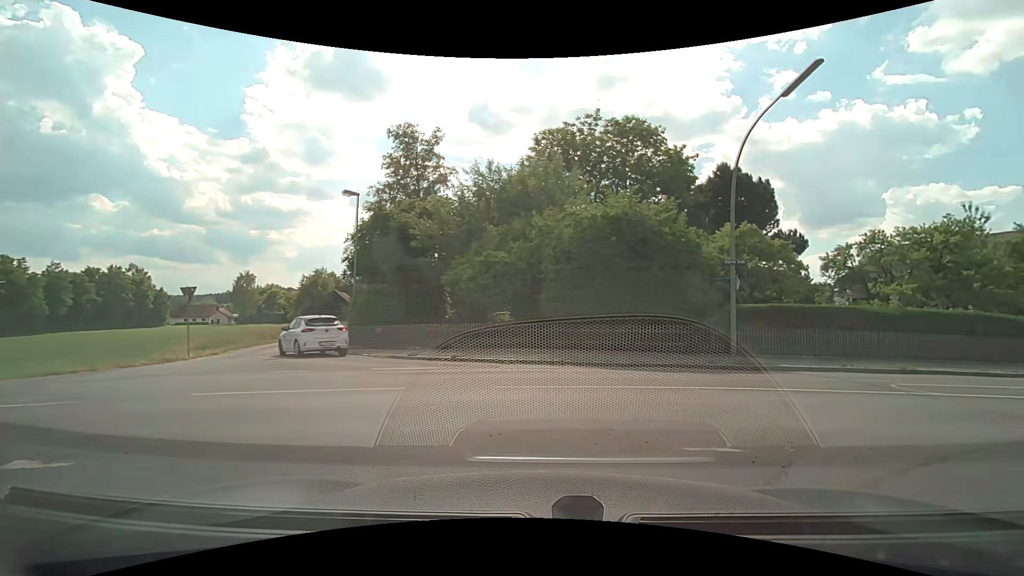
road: unclassified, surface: asphalt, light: Day
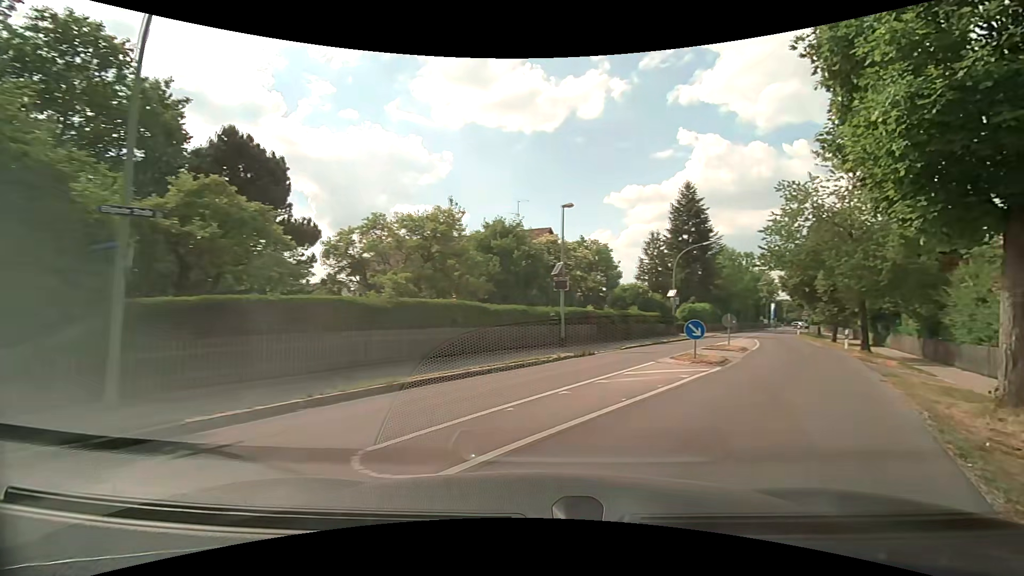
(+3.0, +7.3) m; +48°
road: tertiary
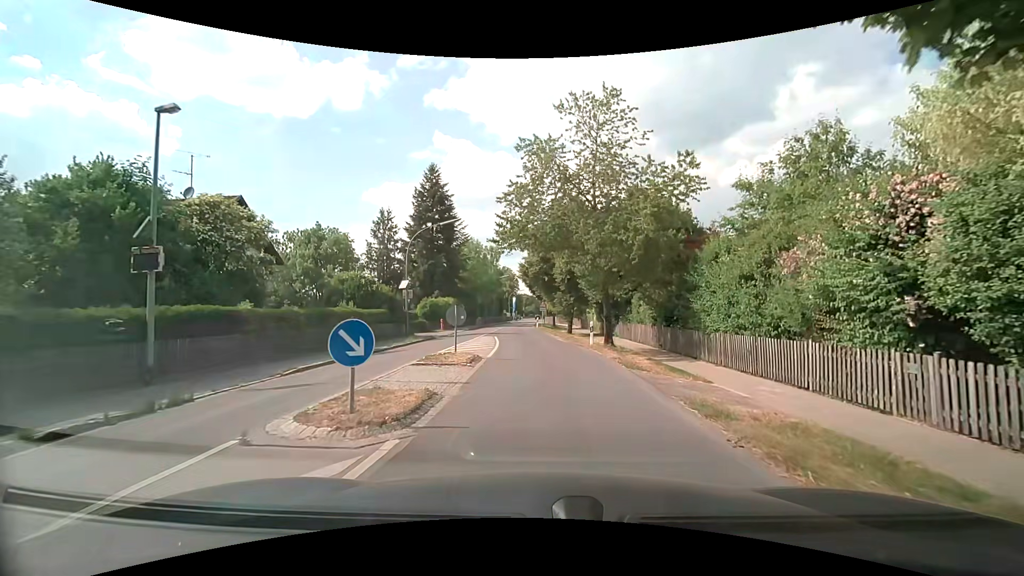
(+3.3, +9.0) m; +29°
(0, +10) (0, +20) (-1, +30) (-2, +40) (-2, +50) (-3, +60) (-3, +70) (-3, +80) (-2, +90) (-2, +100) m
